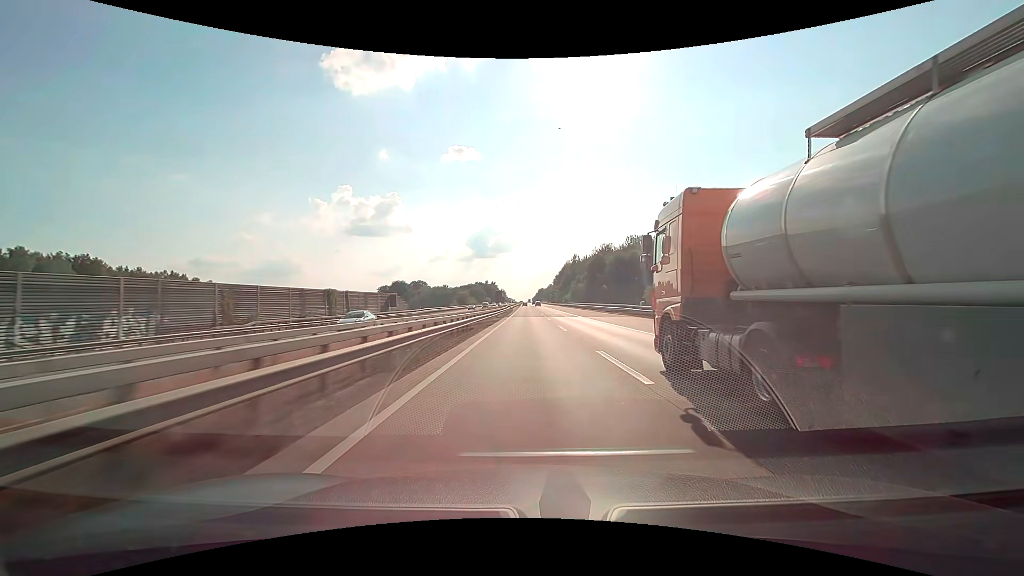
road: motorway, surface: concrete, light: Day
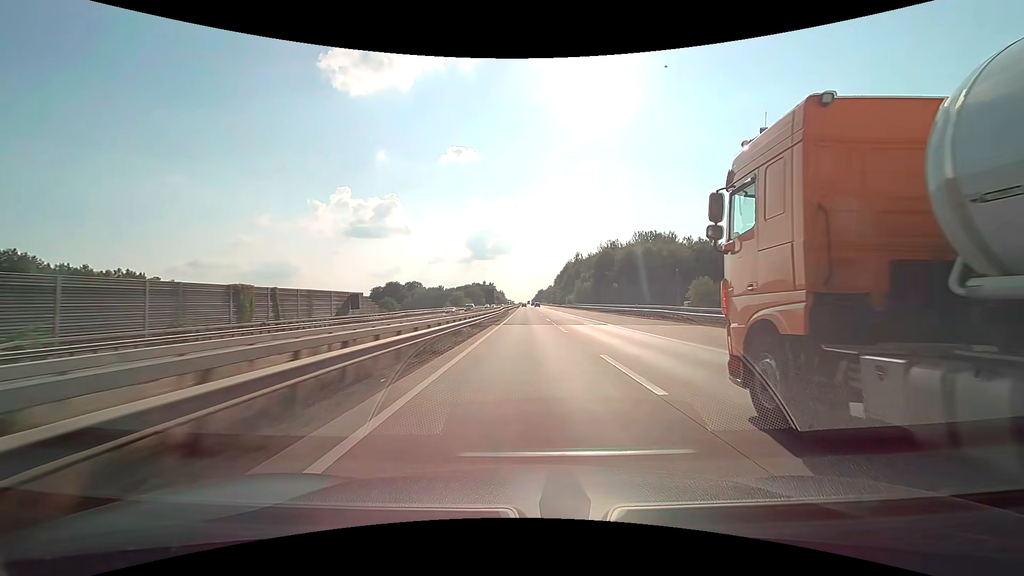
(0.0, +19.0) m; 0°
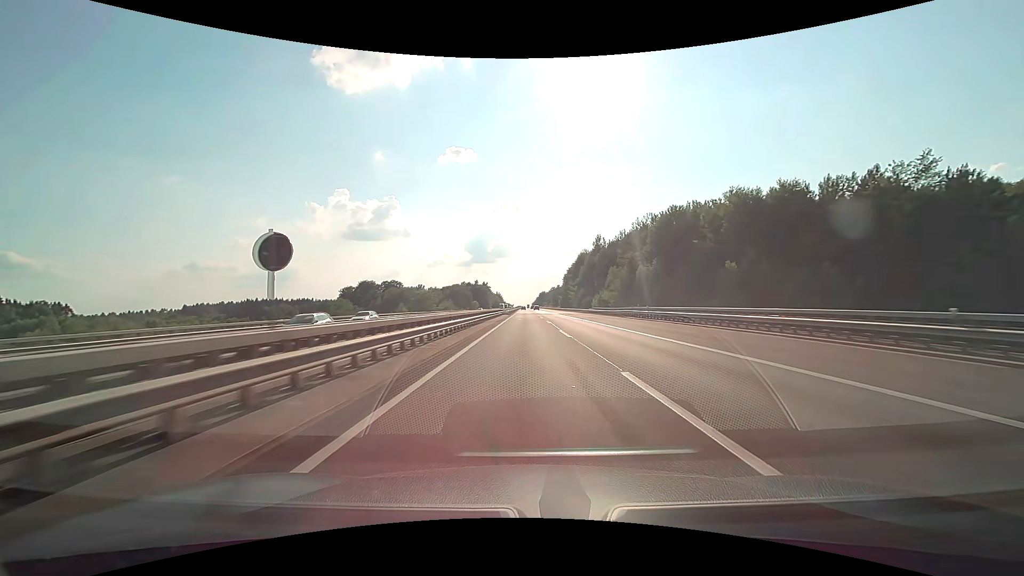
(0.0, +75.8) m; 0°
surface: asphalt
(0, +10) (0, +20) (0, +30) (0, +40) (0, +50) (0, +60) (0, +70) (0, +80) (+1, +90) (+1, +100) m
